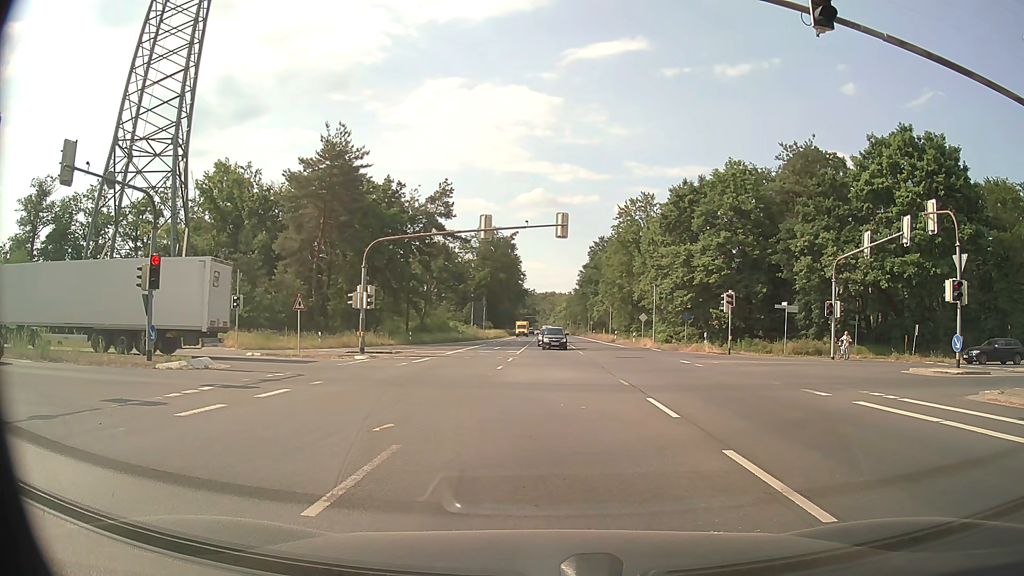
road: primary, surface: asphalt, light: Day
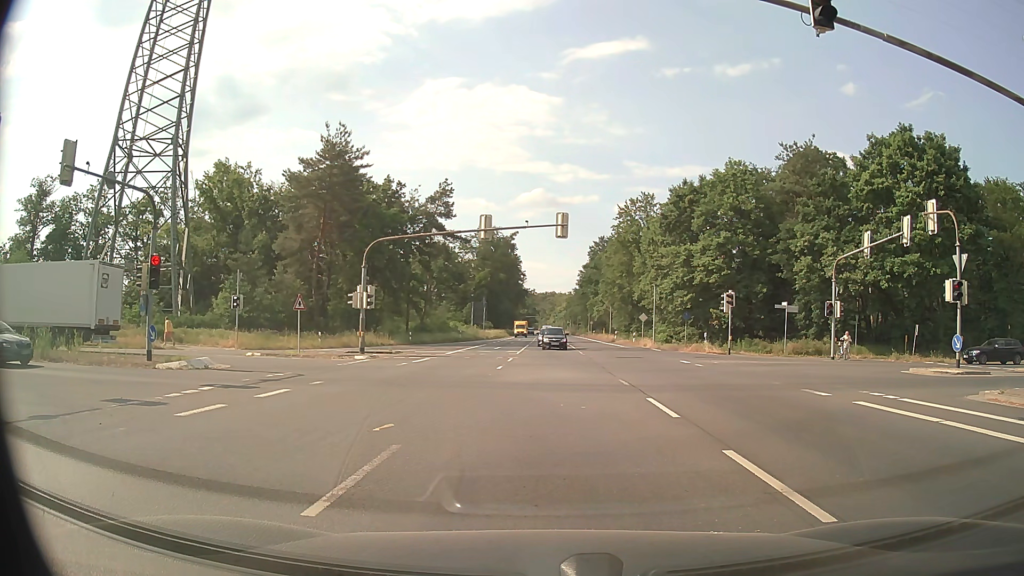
(0.0, 0.0) m; 0°
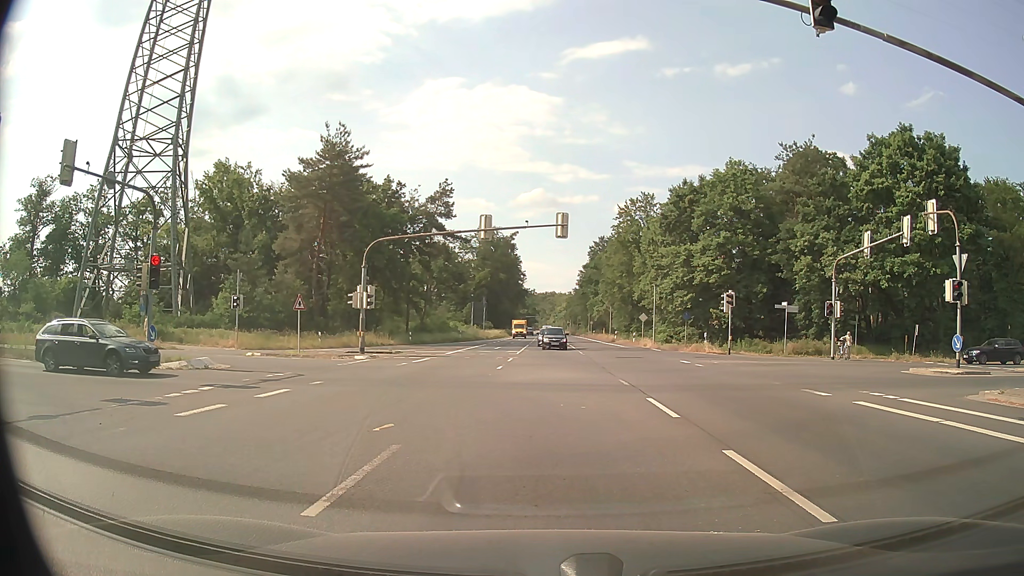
(0.0, 0.0) m; 0°
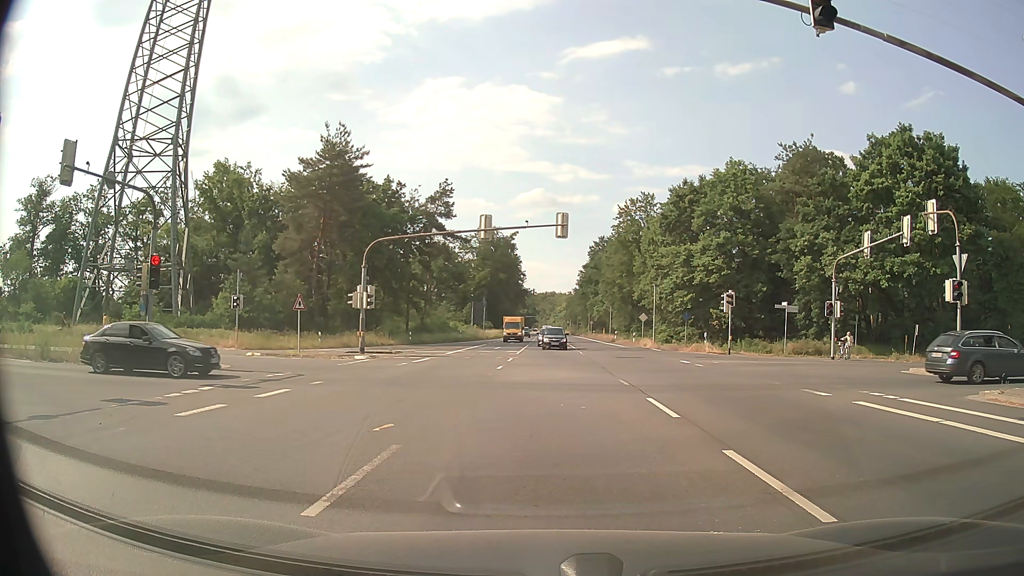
(0.0, 0.0) m; 0°
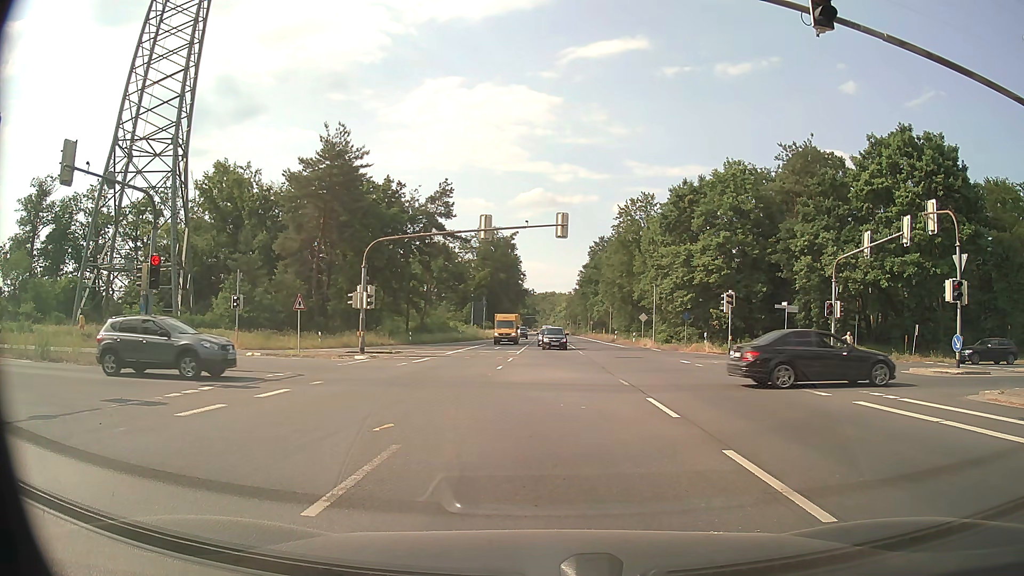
(0.0, 0.0) m; 0°
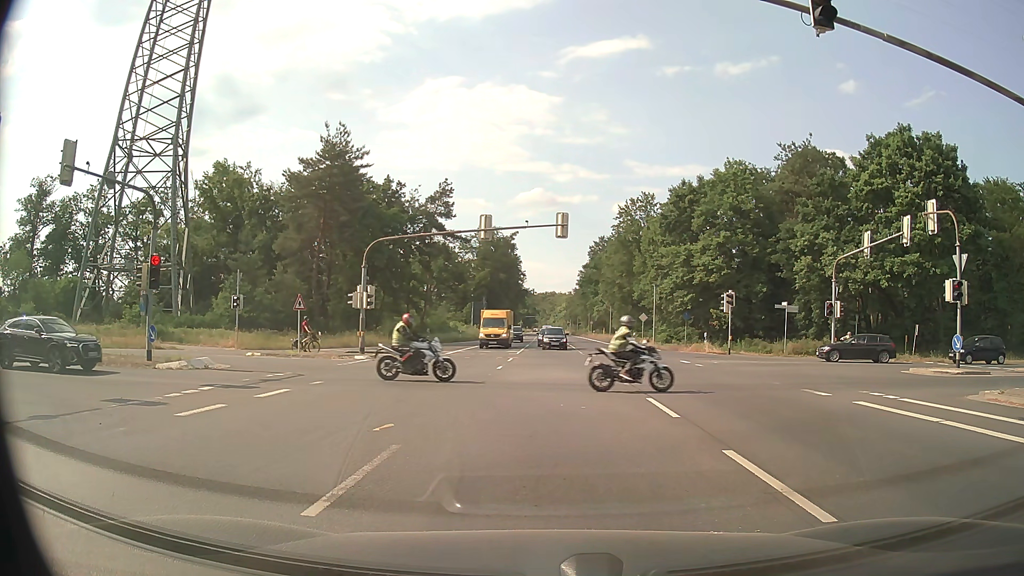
(0.0, 0.0) m; 0°
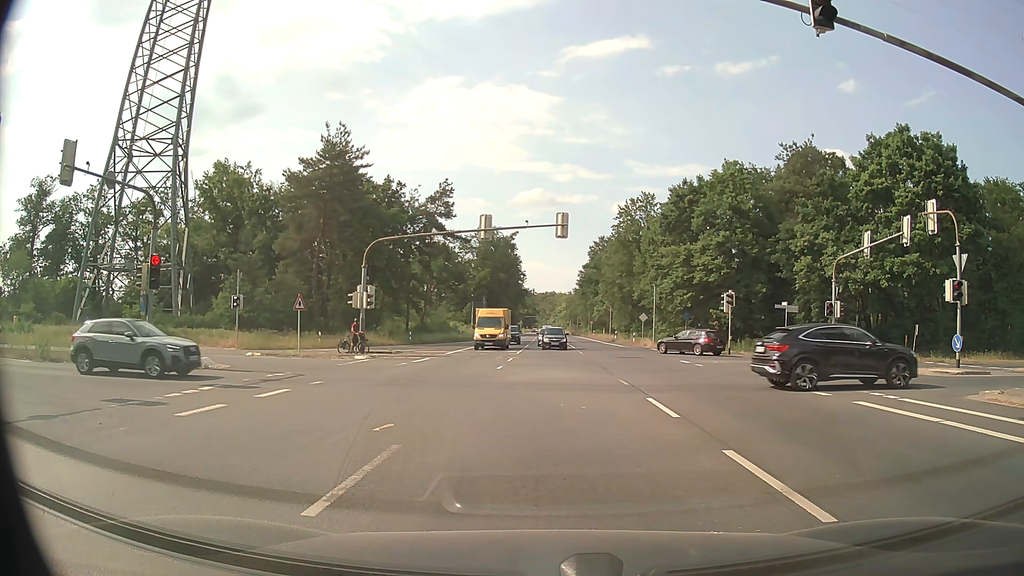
(0.0, 0.0) m; 0°
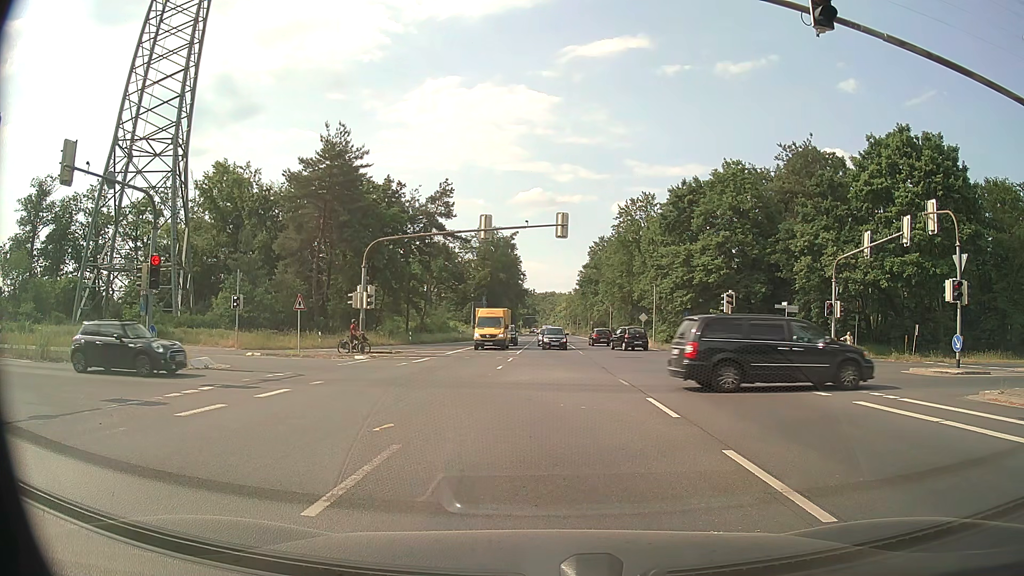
(0.0, 0.0) m; 0°
